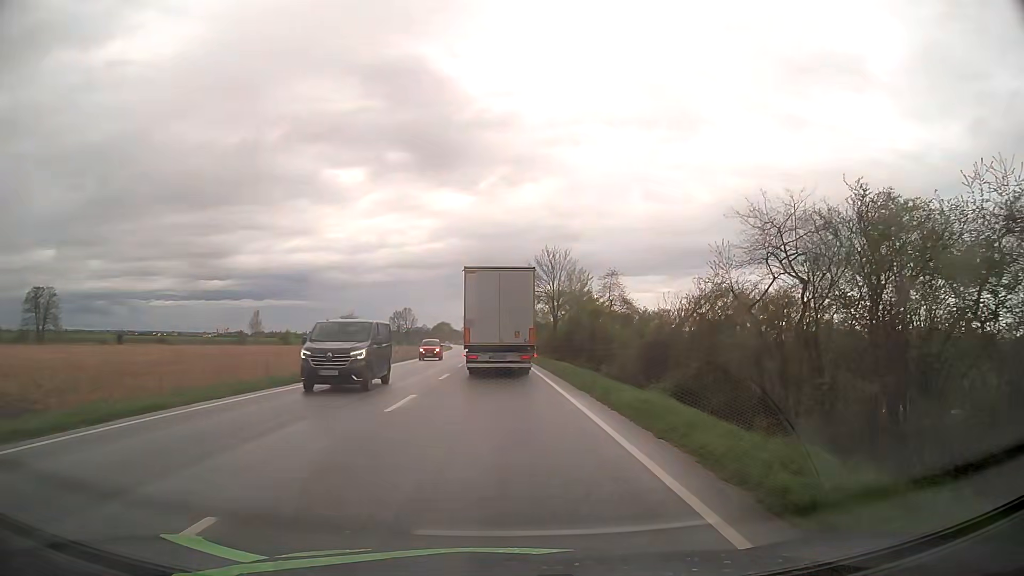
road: primary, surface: asphalt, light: Day
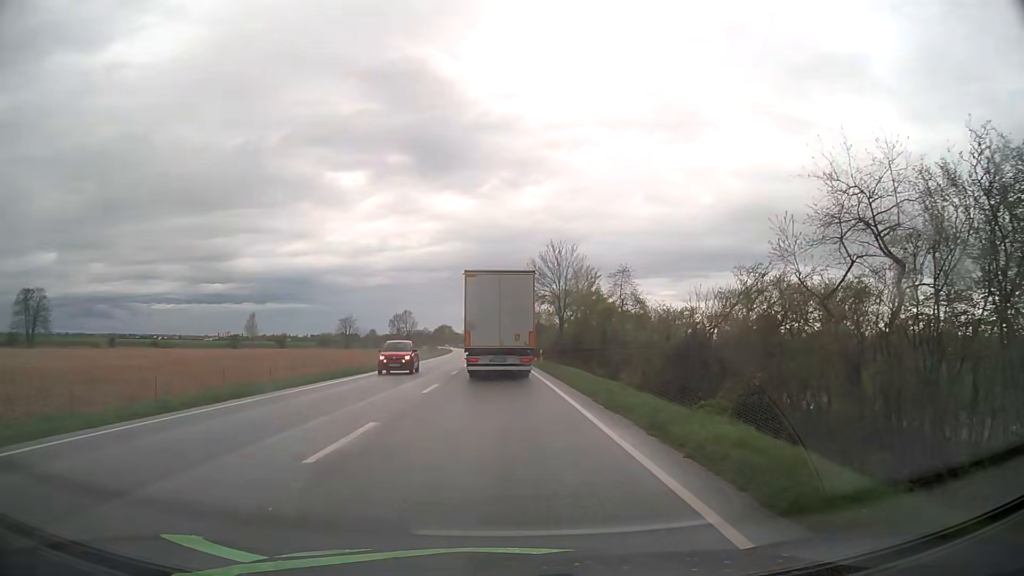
(0.0, +5.4) m; 0°
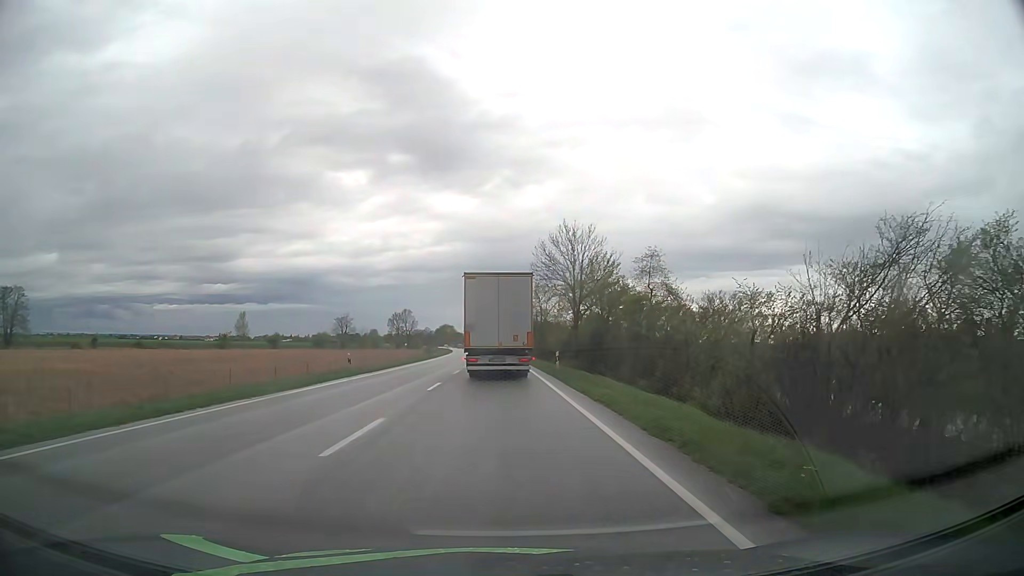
(-0.1, +10.8) m; -1°
